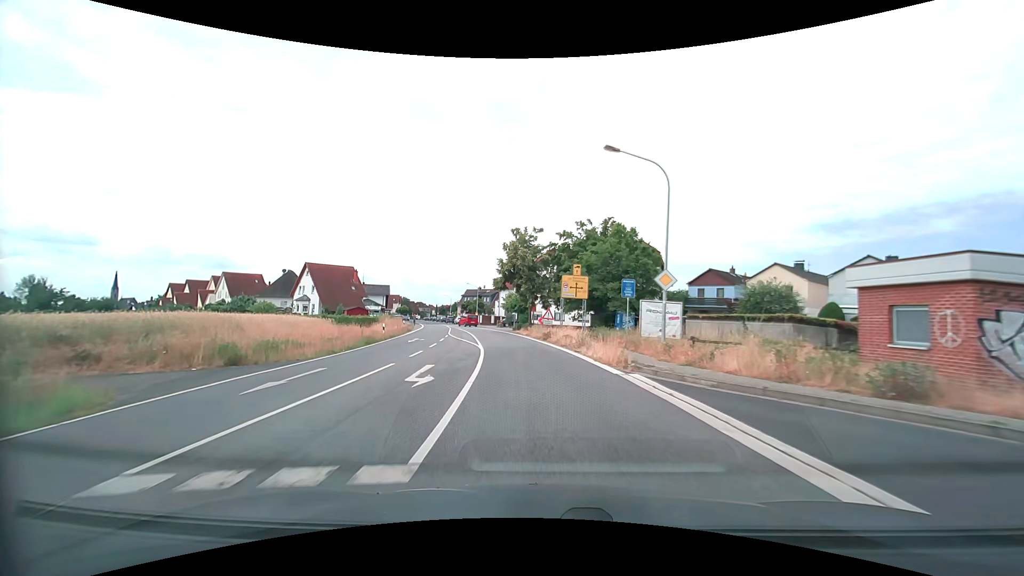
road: secondary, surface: asphalt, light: Day
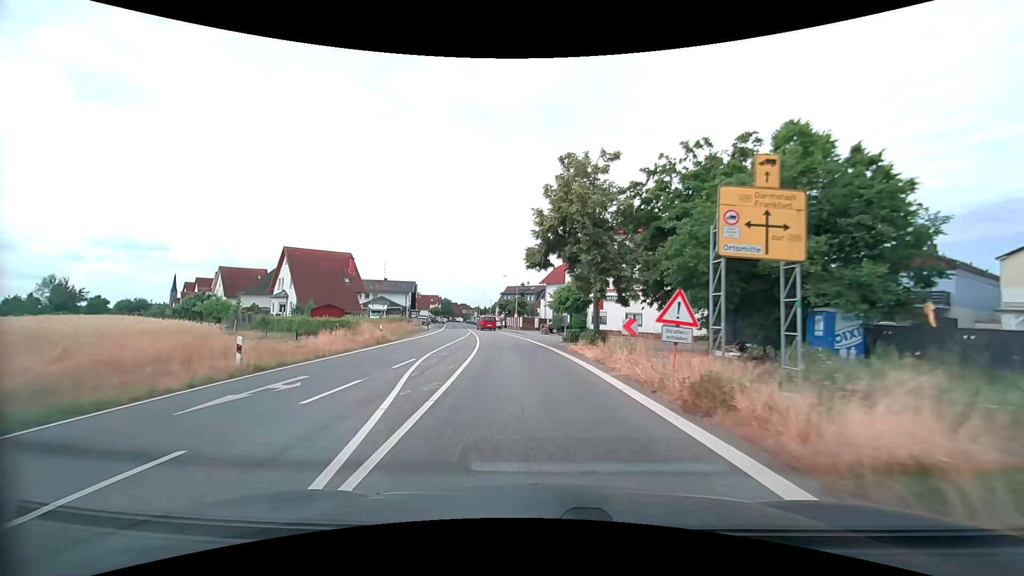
(-1.2, +22.3) m; -6°
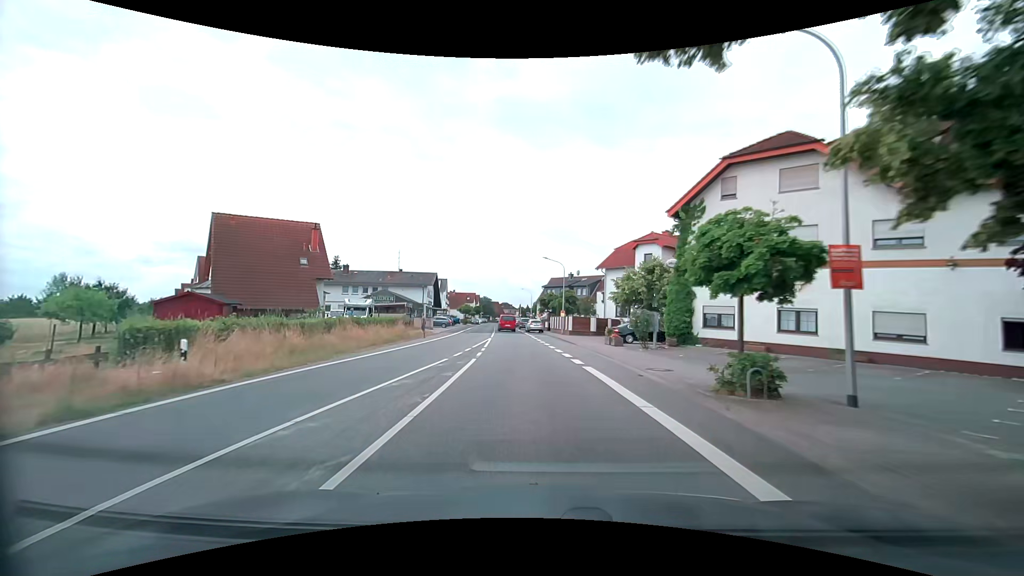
(-1.0, +21.6) m; -5°
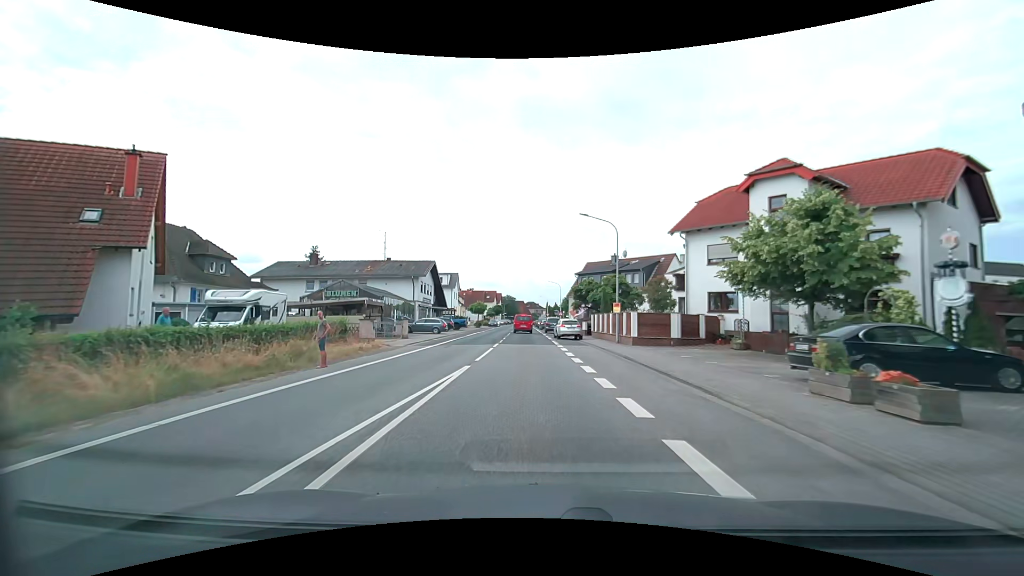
(-0.6, +20.9) m; -3°
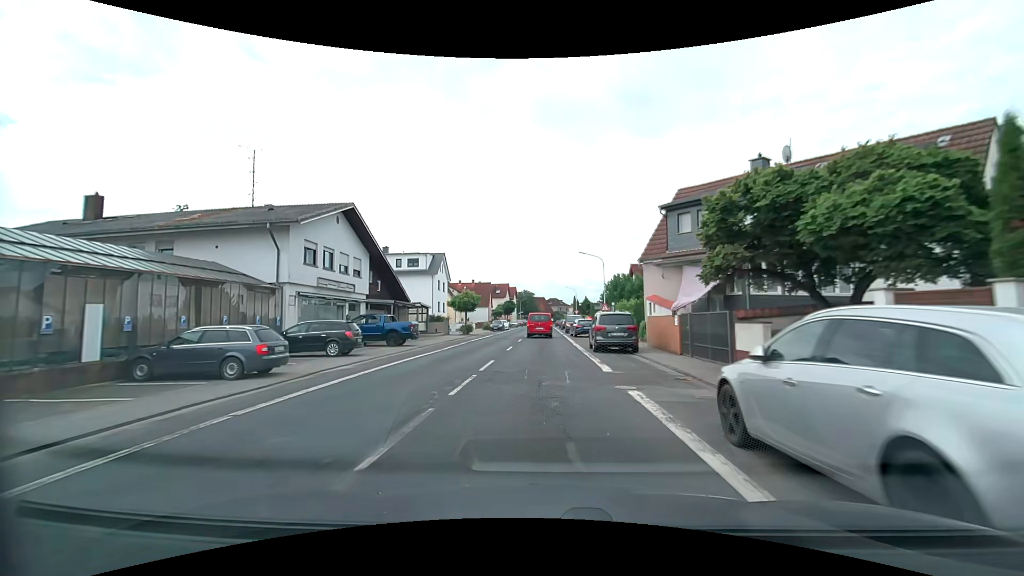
(-0.9, +33.5) m; -2°
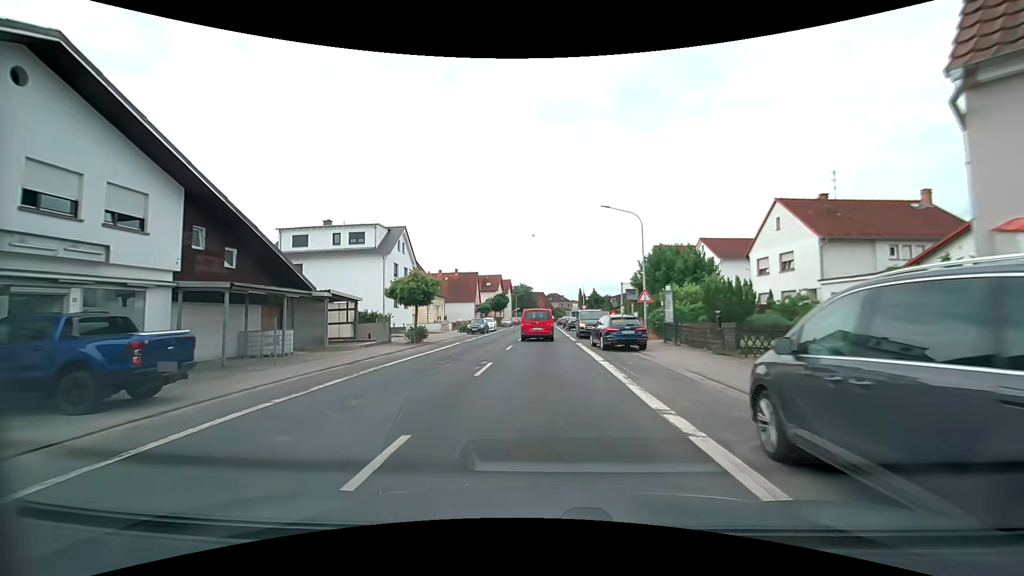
(-0.1, +19.2) m; 0°
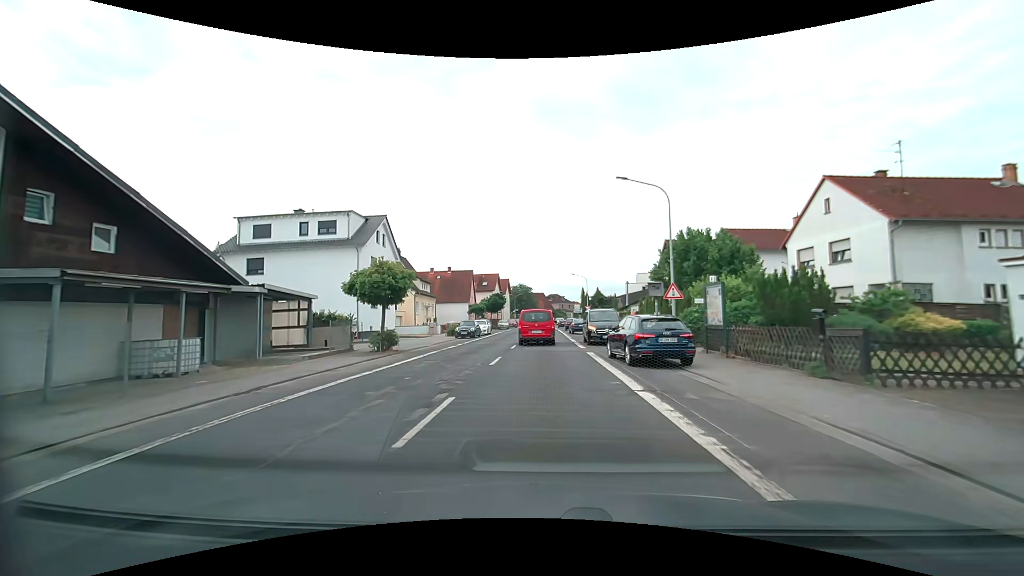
(-0.1, +6.3) m; 0°
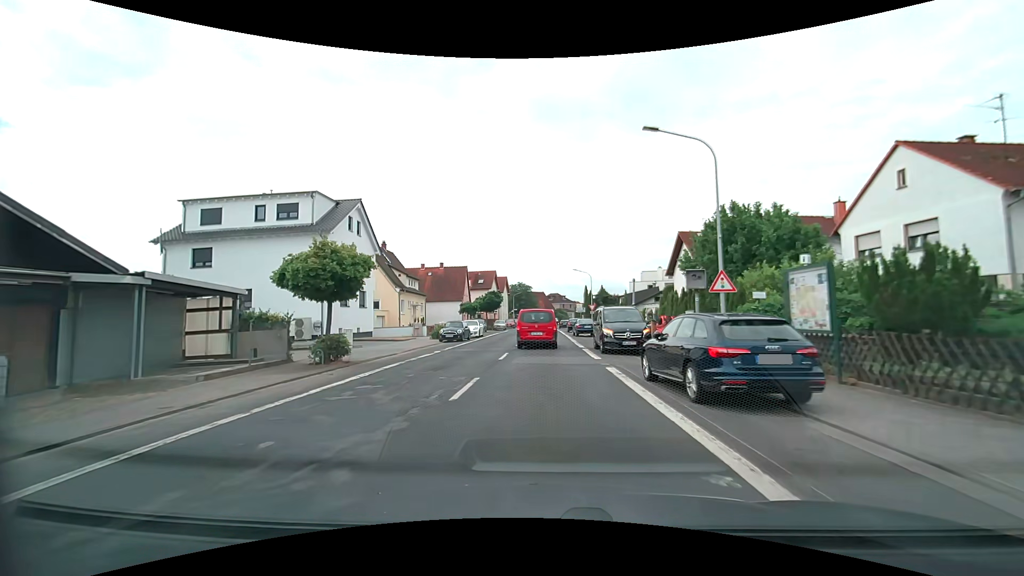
(0.0, +6.1) m; 0°
(0, +10) (0, +20) (0, +30) (0, +40) (0, +50) (0, +60) (0, +70) (0, +80) (0, +90) (+1, +100) m
